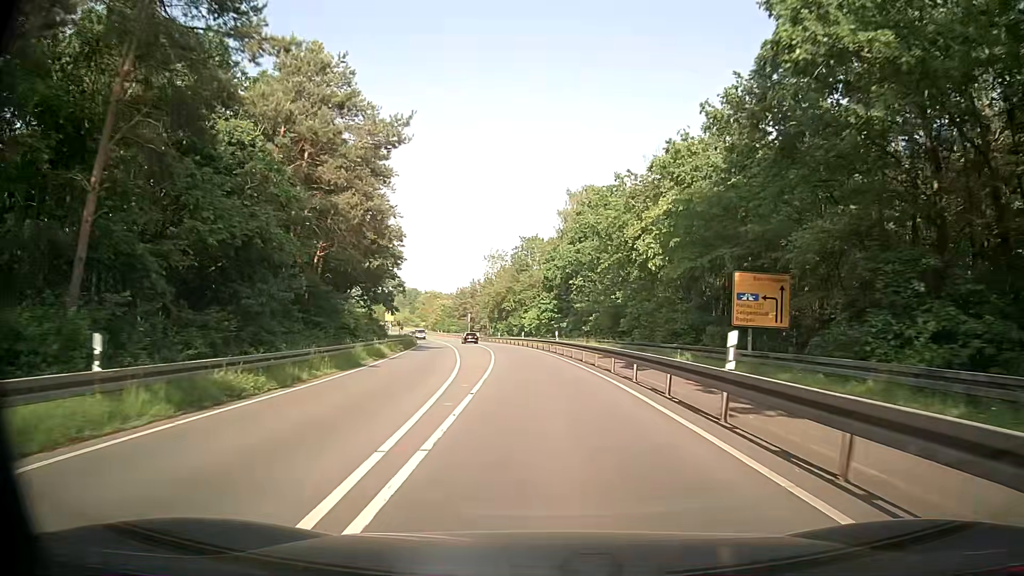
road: secondary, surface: asphalt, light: Day
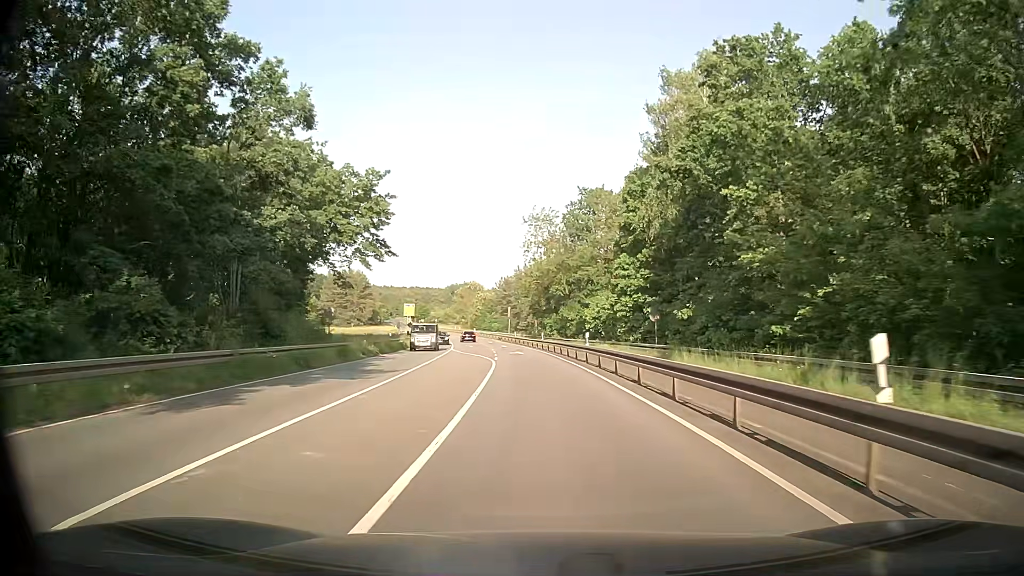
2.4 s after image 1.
(-1.8, +36.3) m; -6°
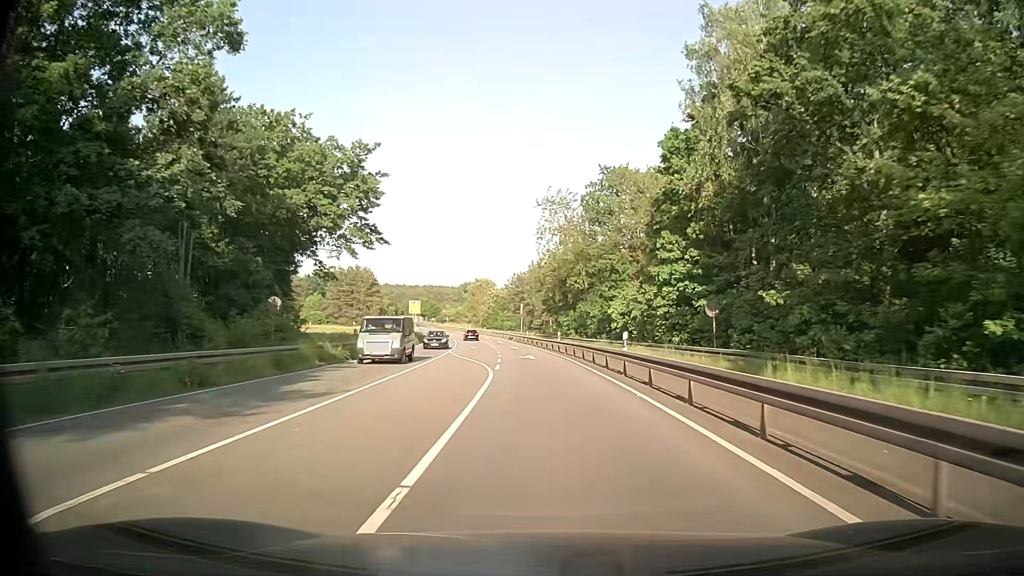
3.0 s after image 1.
(-0.1, +9.0) m; 0°
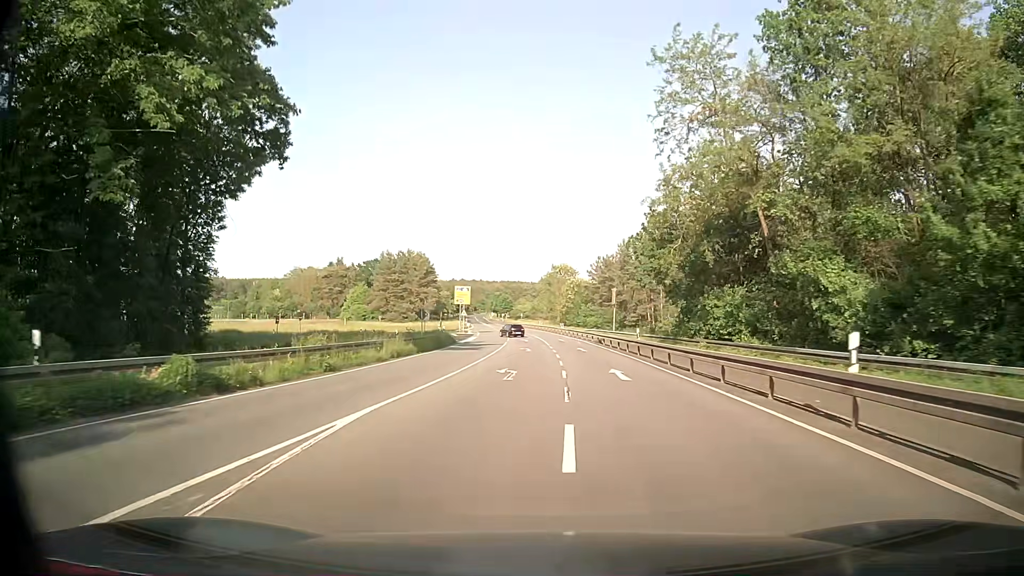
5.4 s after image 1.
(-2.6, +35.2) m; -8°
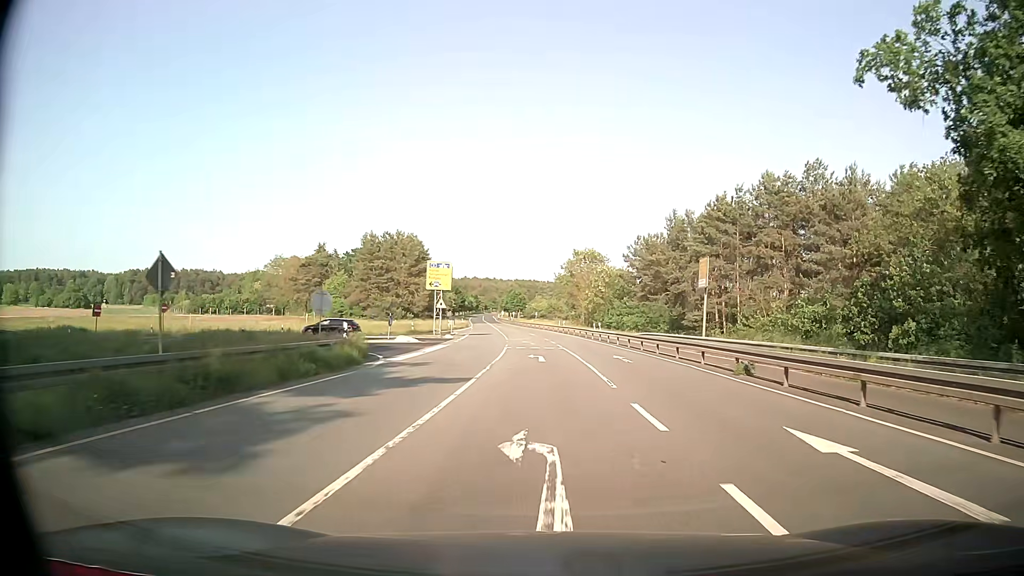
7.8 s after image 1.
(-1.0, +33.6) m; -1°
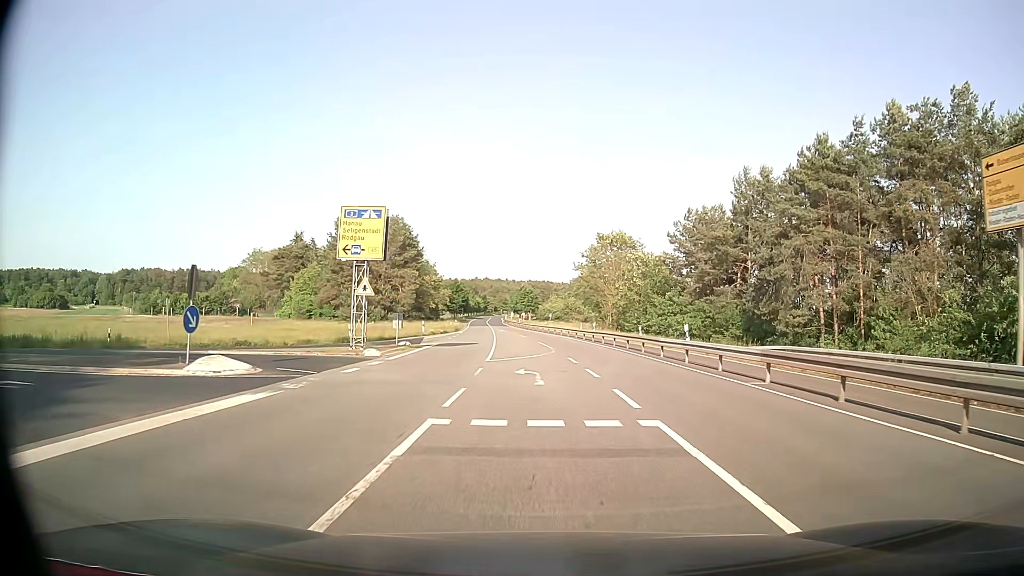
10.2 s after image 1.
(-0.3, +26.6) m; -1°
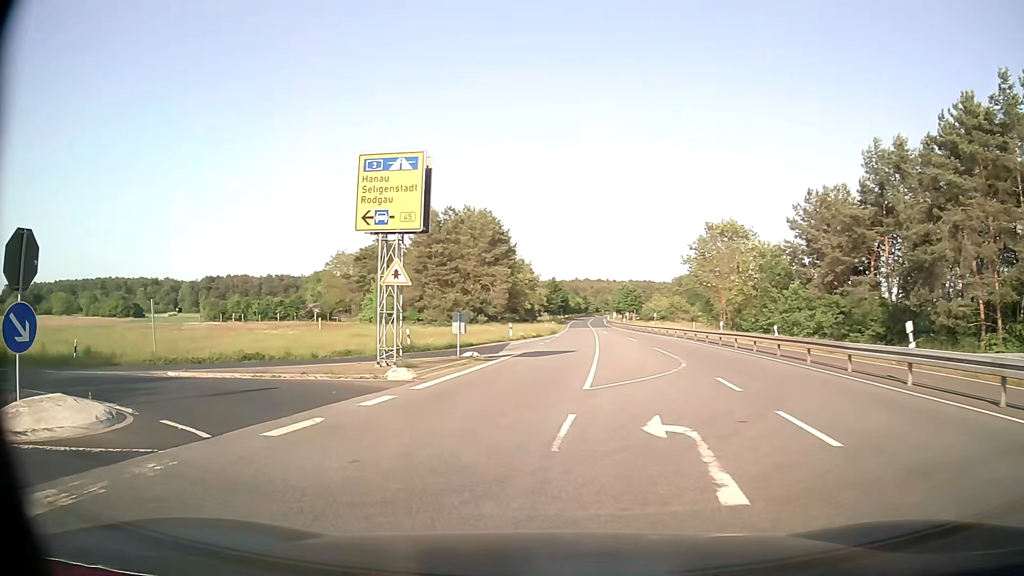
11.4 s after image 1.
(-0.4, +9.5) m; -9°
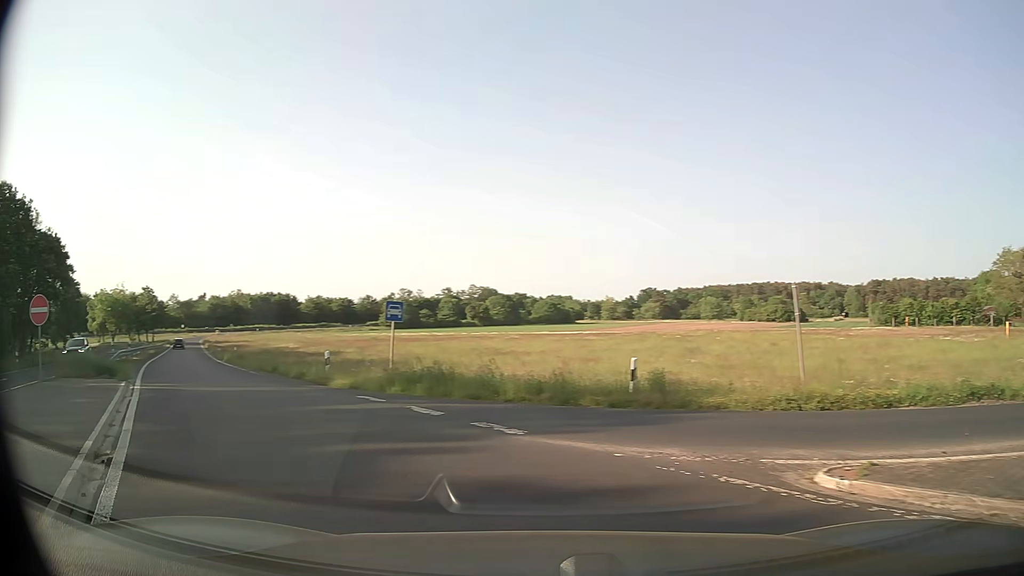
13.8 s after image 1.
(-5.2, +11.6) m; -58°
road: trunk_link
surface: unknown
(-3, +9) (-9, +18) (-14, +26) (-19, +35) (-25, +43) (-30, +52) (-35, +60) (-40, +69) (-45, +78) (-50, +86) m
